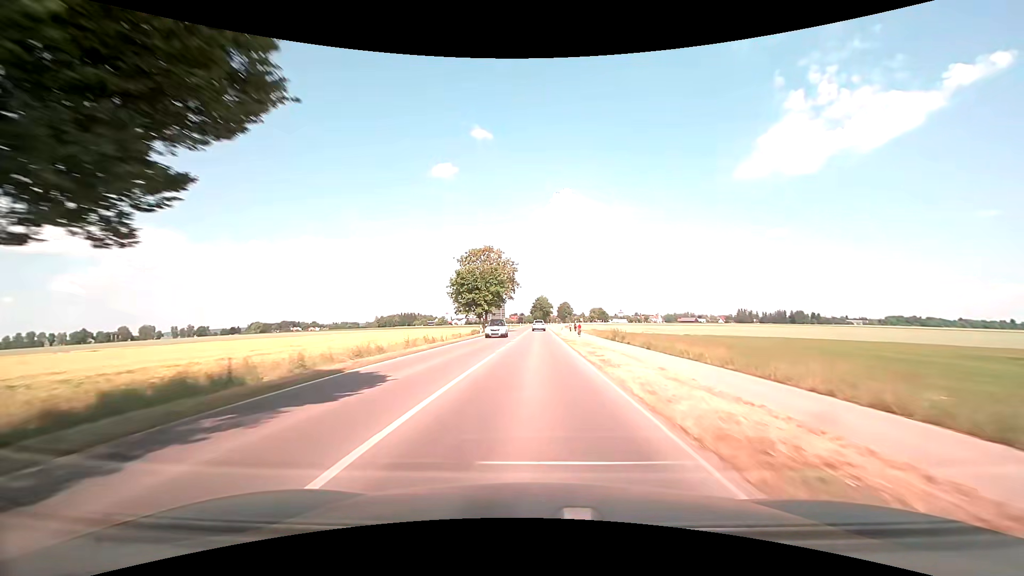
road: tertiary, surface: asphalt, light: Day
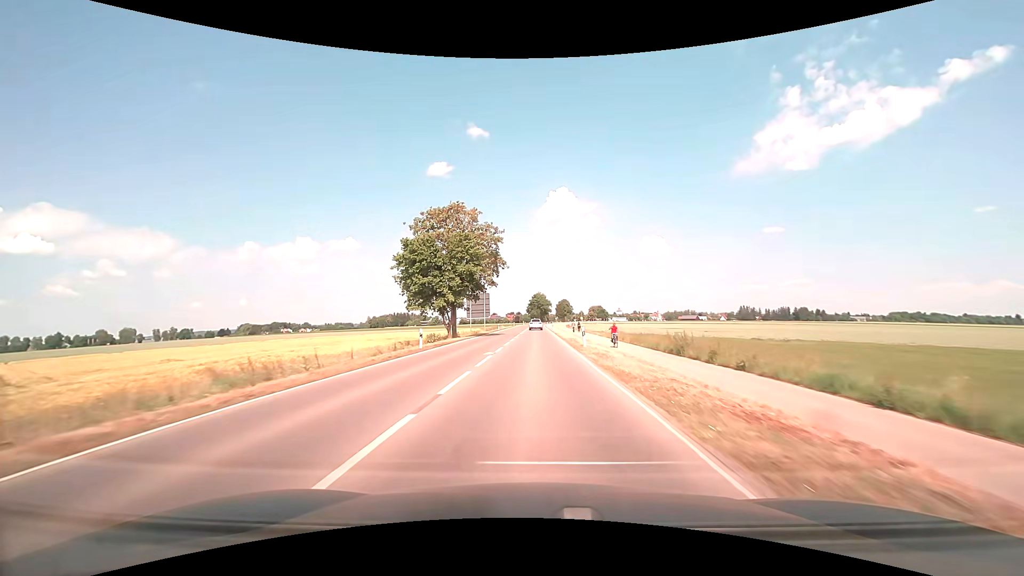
(+0.1, +25.7) m; 0°
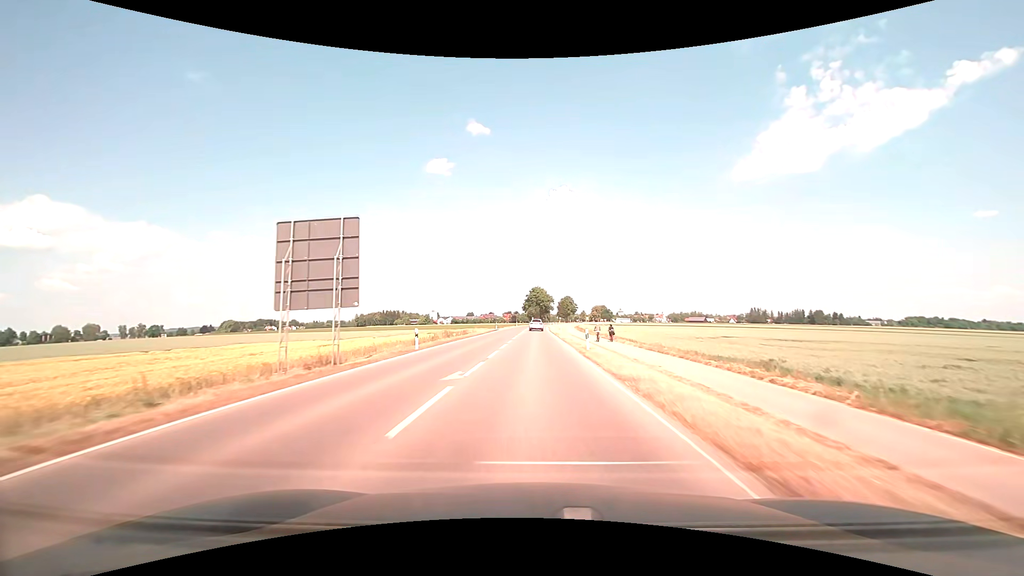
(0.0, +51.5) m; 0°
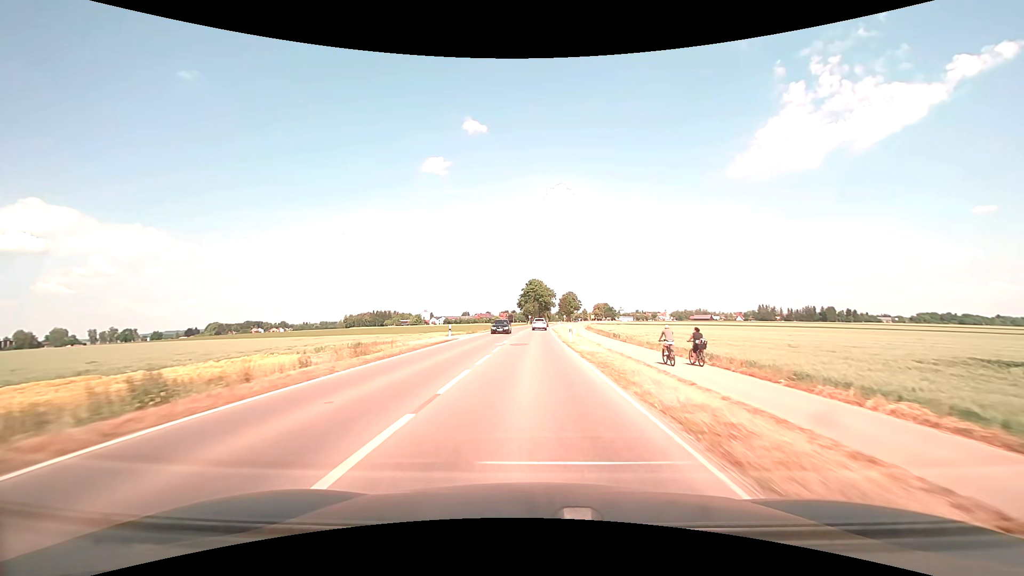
(+0.1, +38.3) m; 0°
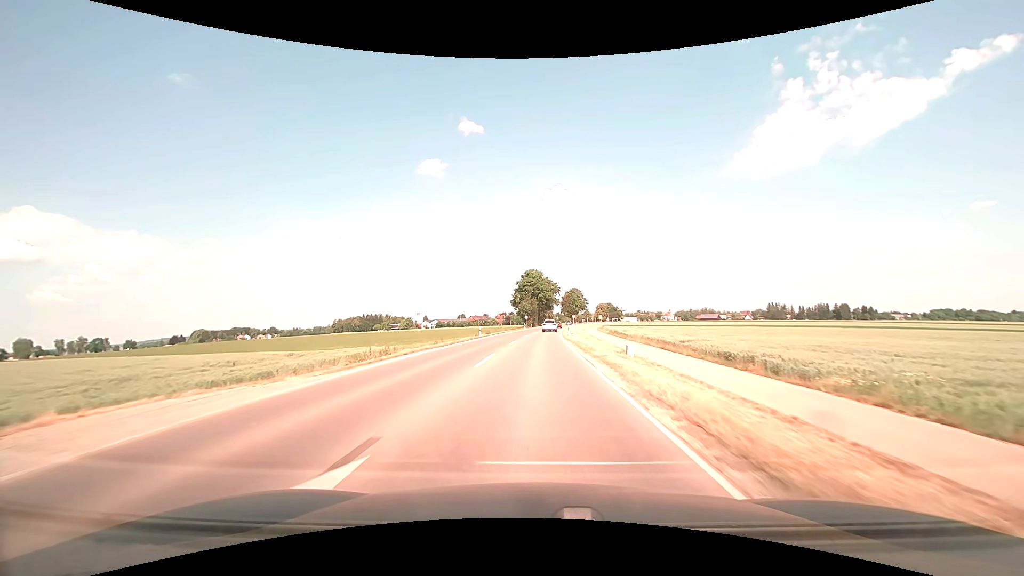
(+0.1, +38.0) m; 0°
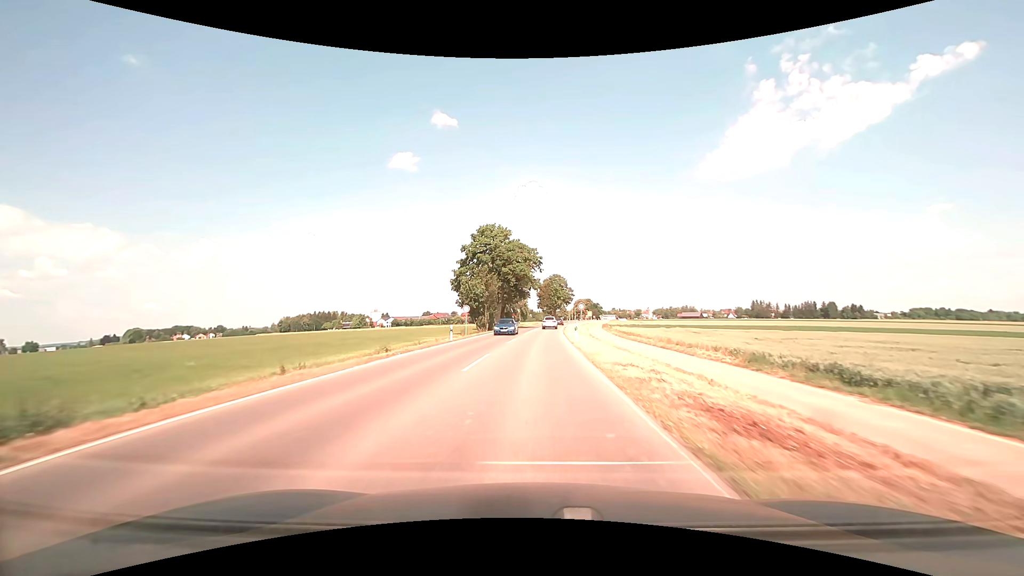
(+1.6, +62.0) m; +3°
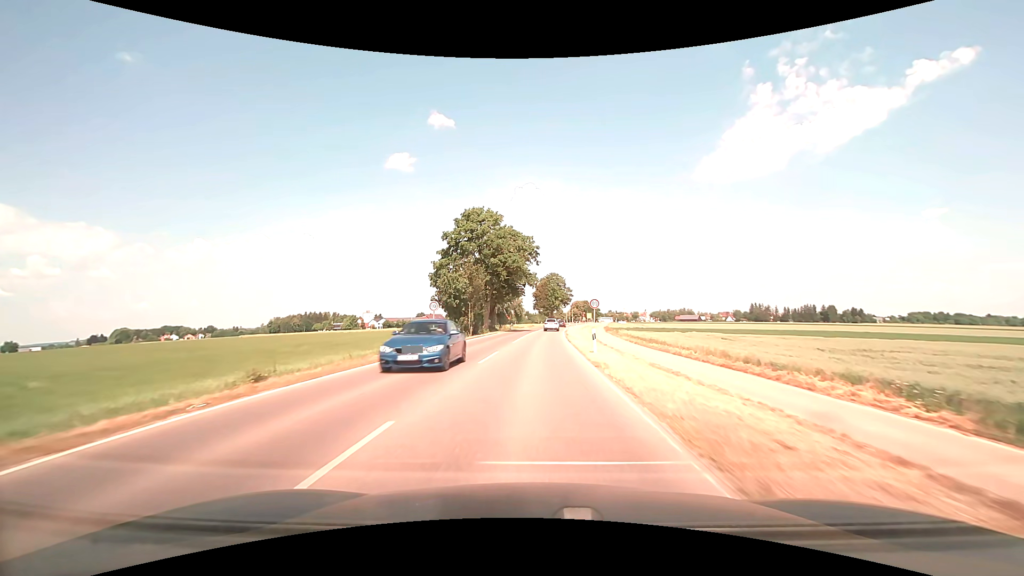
(0.0, +12.3) m; 0°
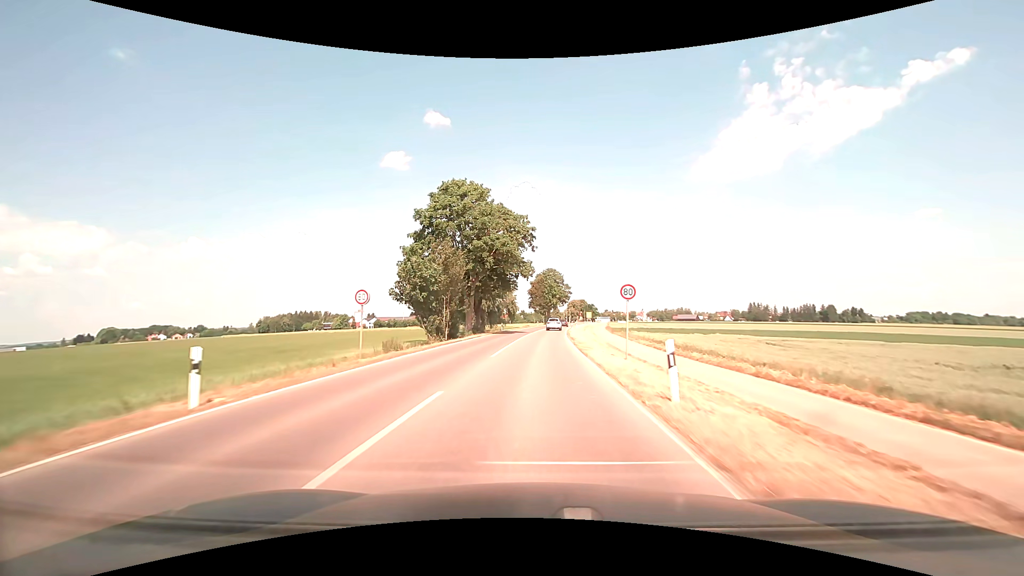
(+0.1, +12.3) m; +1°
(0, +10) (0, +20) (+1, +30) (+1, +40) (+1, +50) (+2, +60) (+3, +70) (+4, +80) (+5, +90) (+5, +100) m
